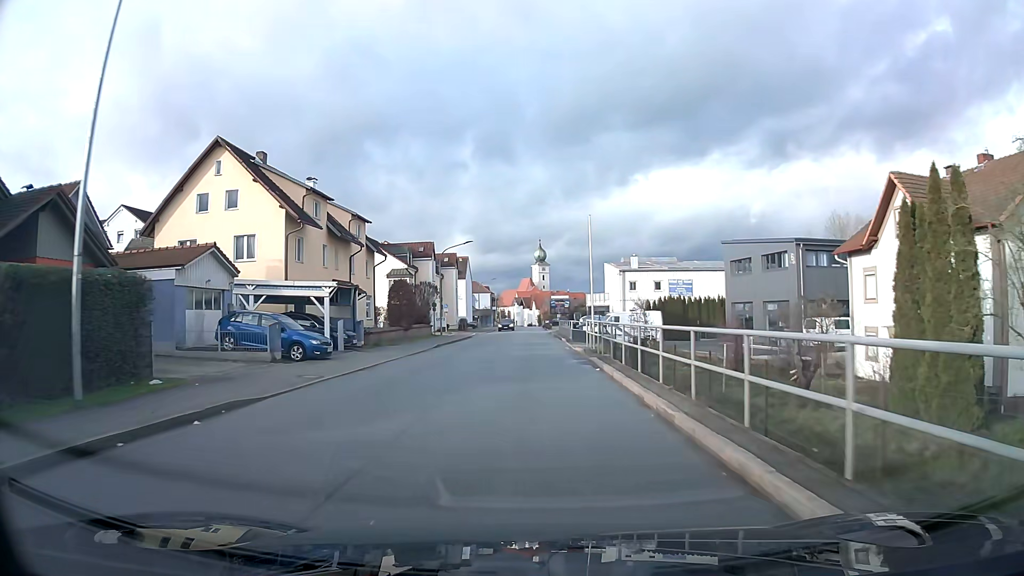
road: unclassified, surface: asphalt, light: Day
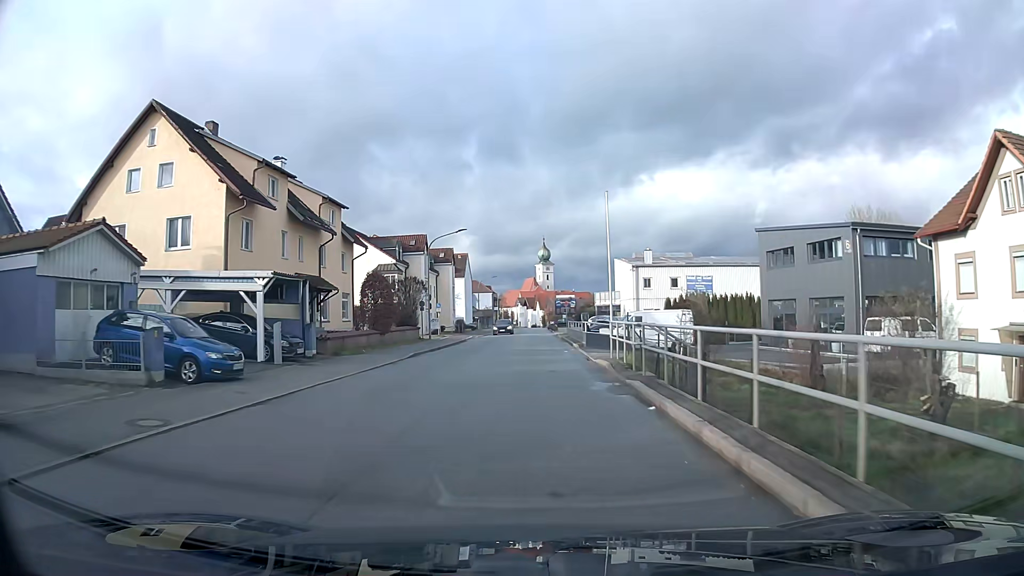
(0.0, +7.6) m; 0°
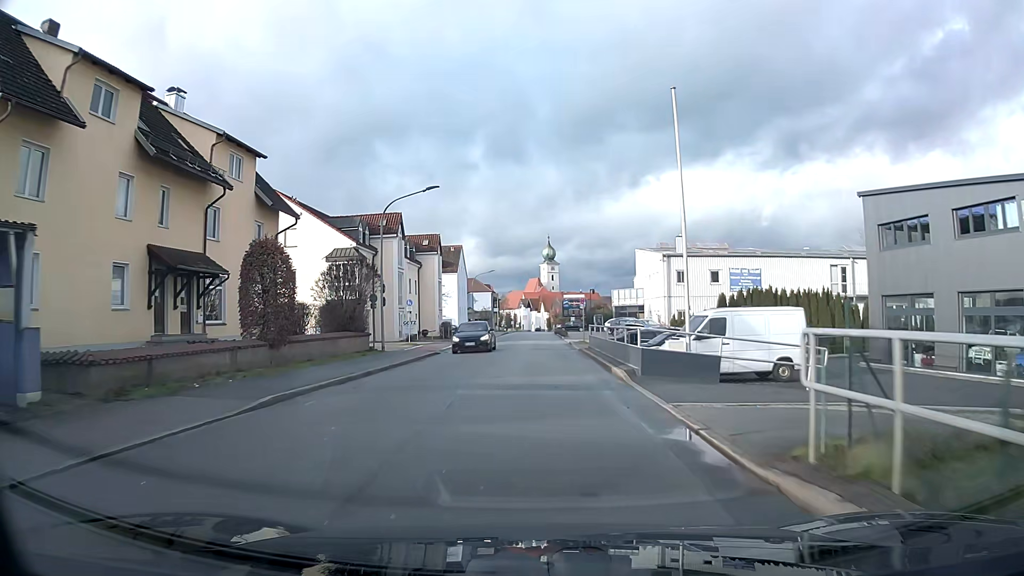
(0.0, +15.0) m; 0°
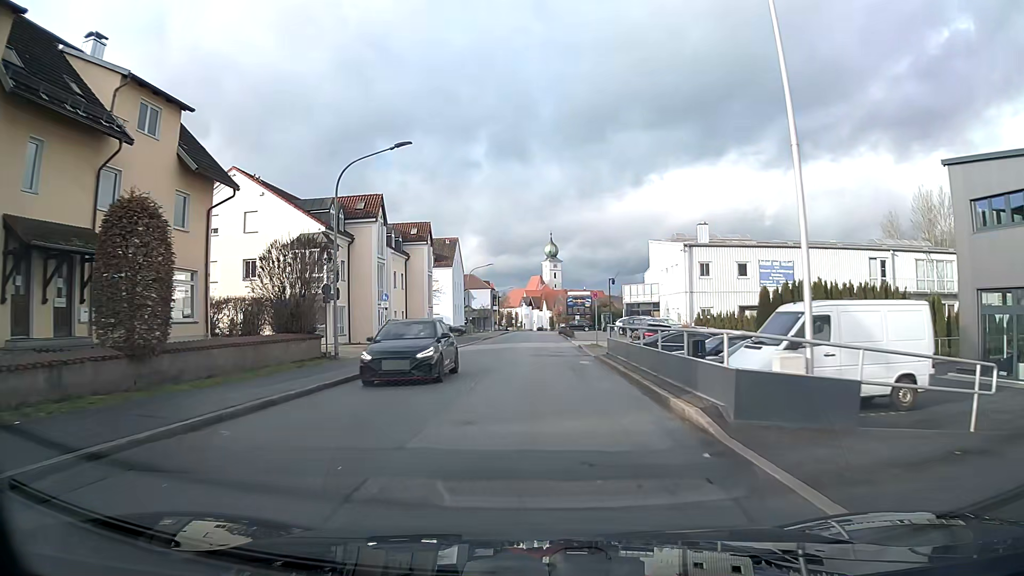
(0.0, +7.4) m; 0°
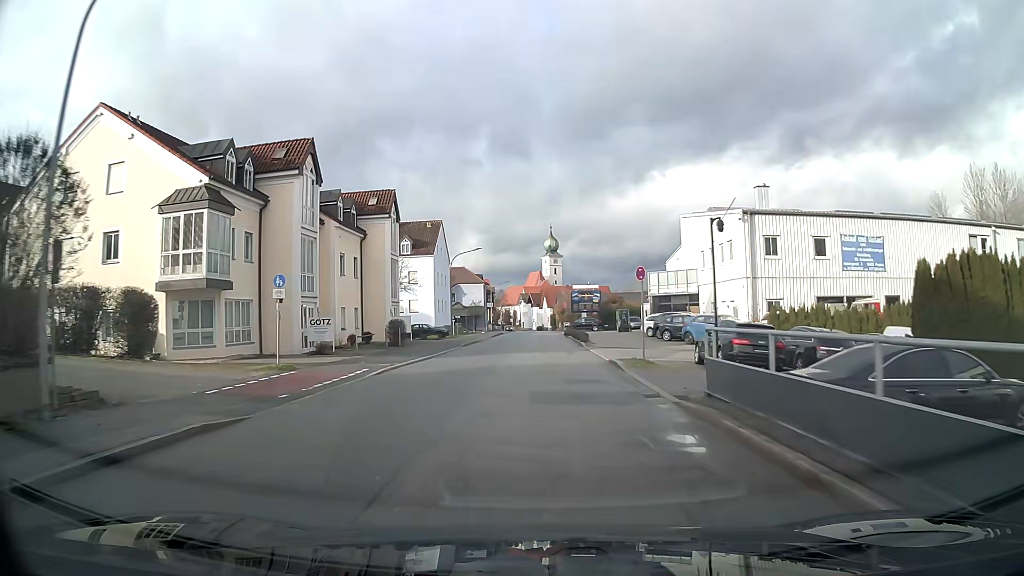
(0.0, +14.8) m; 0°
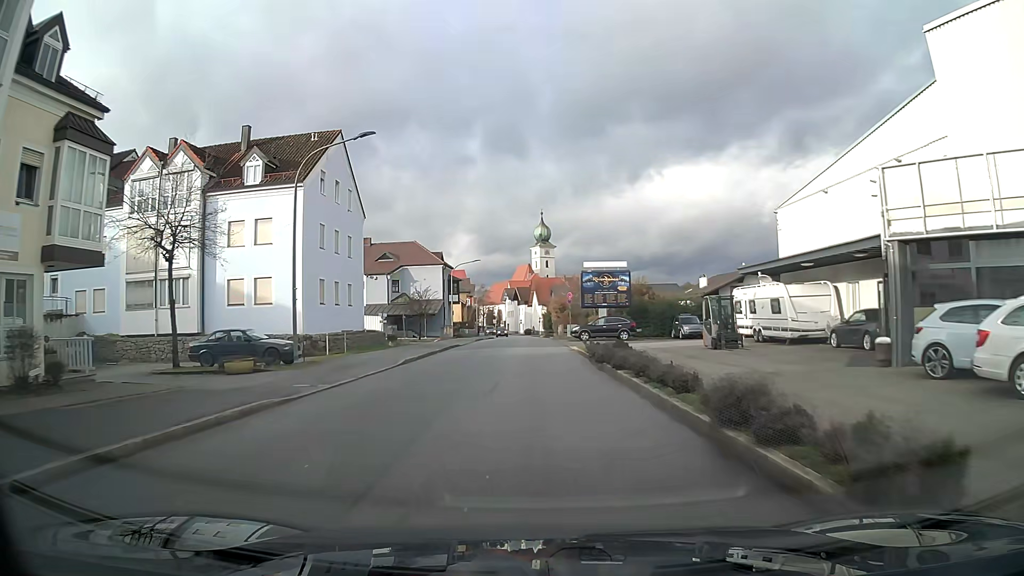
(+0.3, +36.1) m; +1°
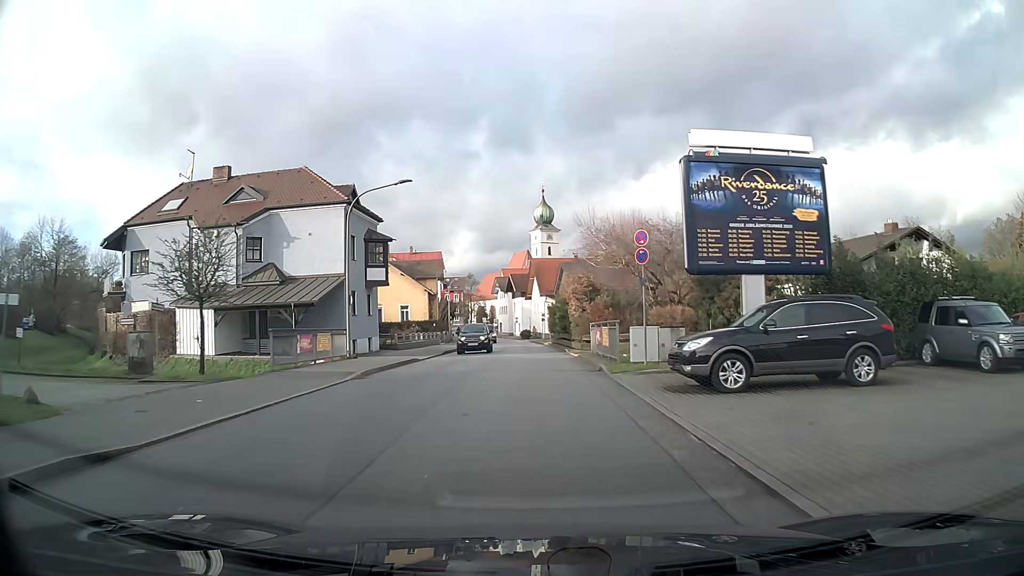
(+0.1, +36.1) m; 0°
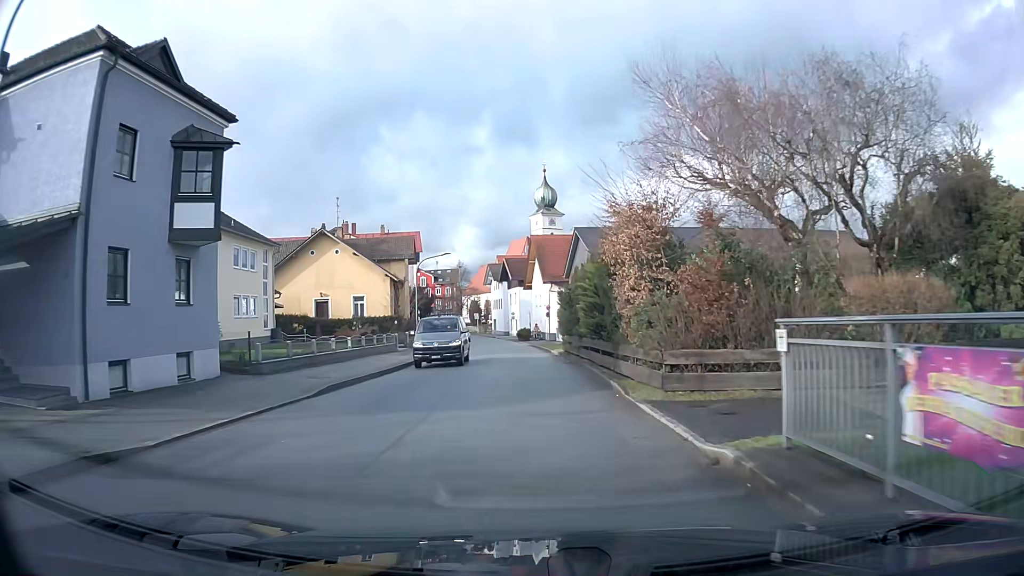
(-0.1, +21.1) m; 0°
(0, +10) (0, +20) (-1, +30) (-1, +40) (-2, +50) (-3, +60) (-4, +70) (-6, +80) (-7, +90) (-9, +99) m
